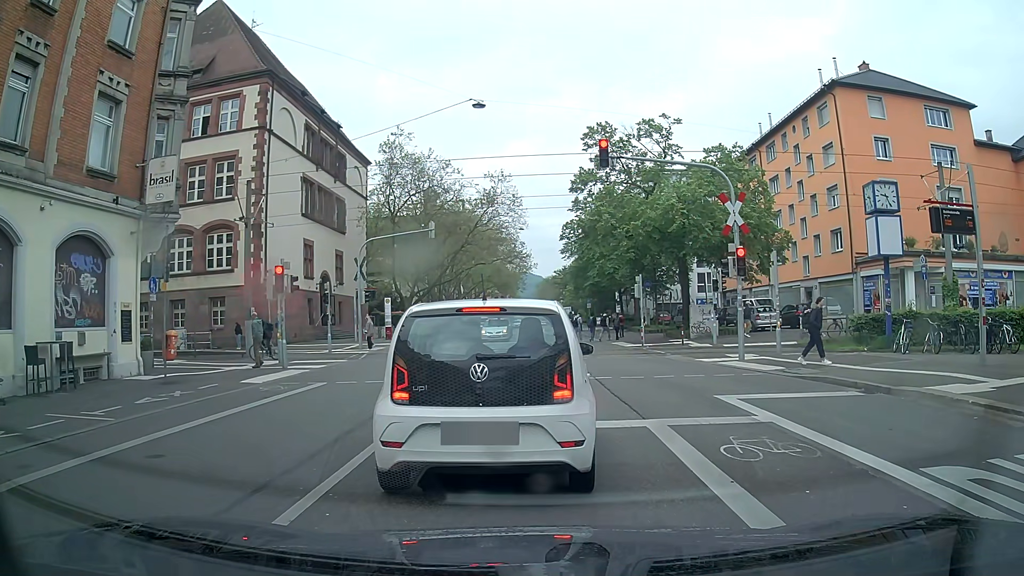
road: secondary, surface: asphalt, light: Day
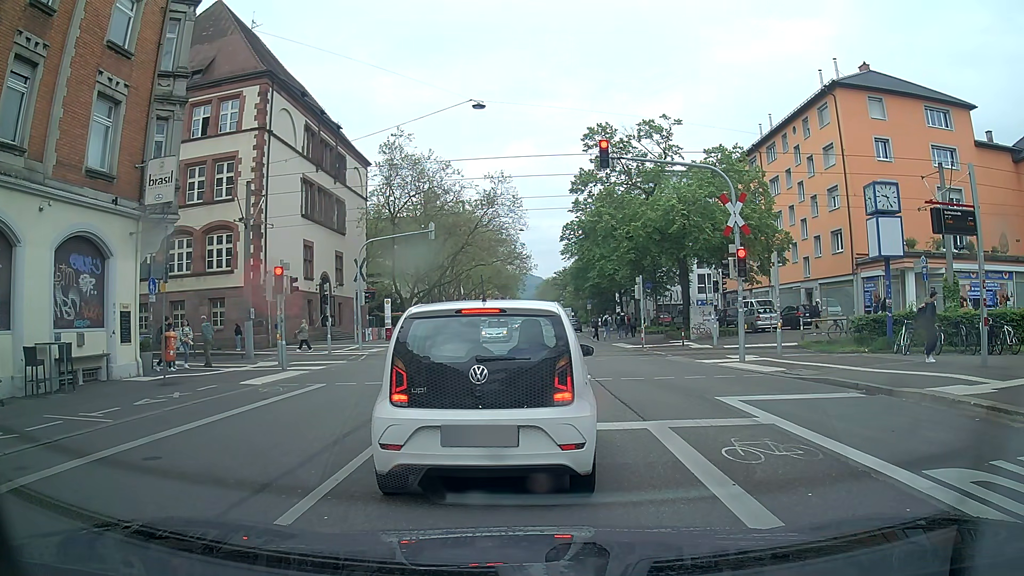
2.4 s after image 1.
(0.0, +0.1) m; 0°
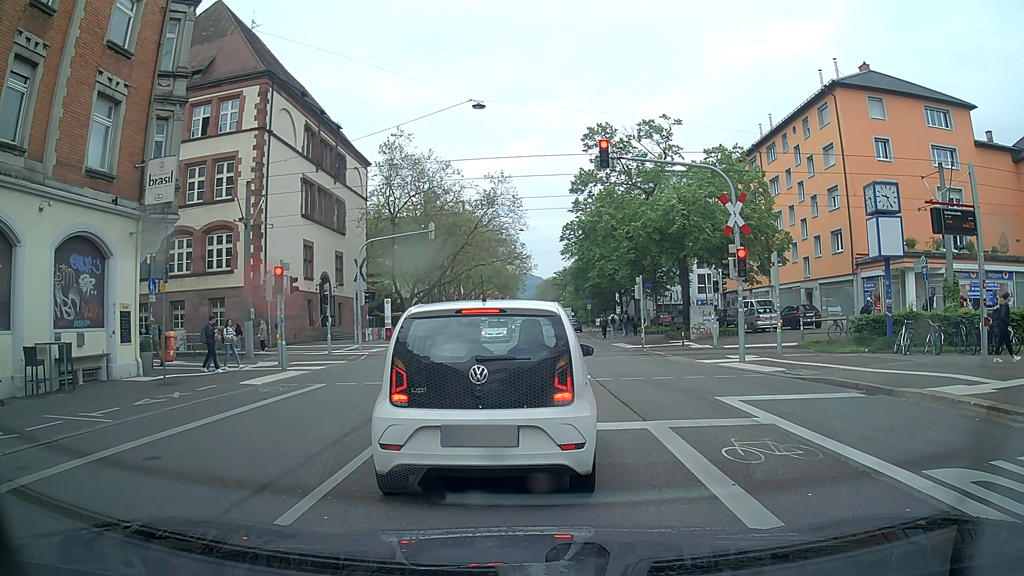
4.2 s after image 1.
(0.0, 0.0) m; 0°
